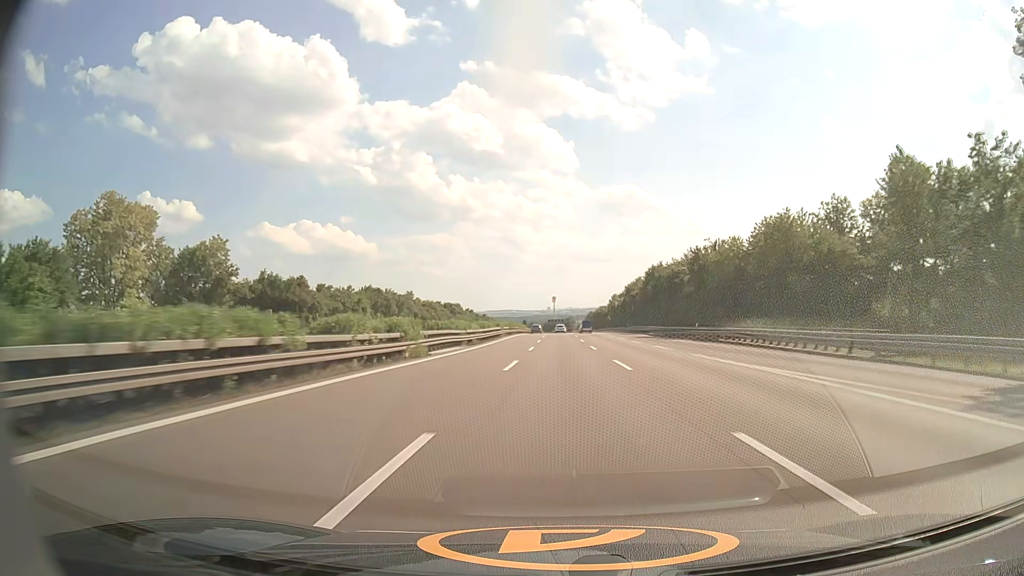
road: motorway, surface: asphalt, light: Day
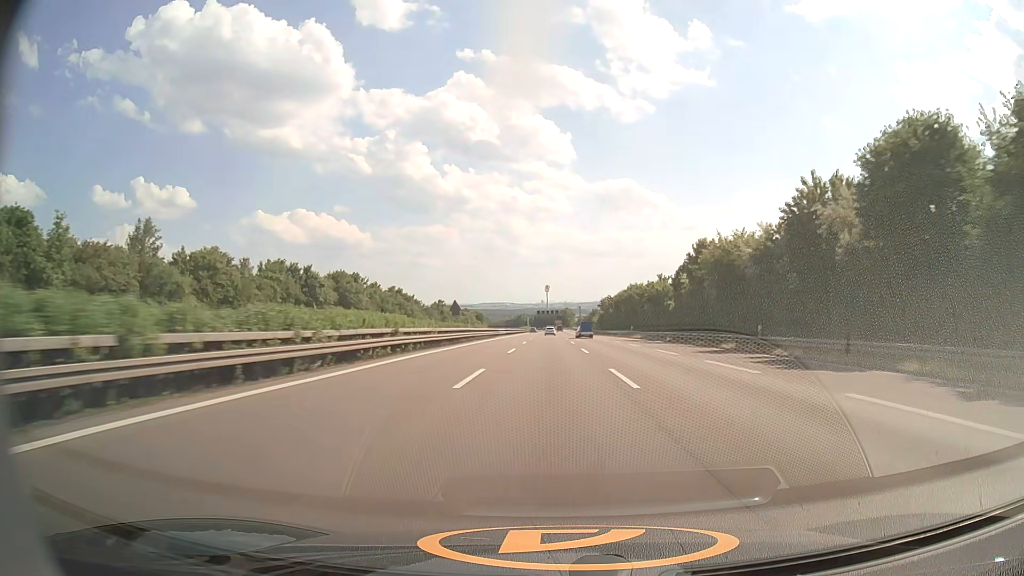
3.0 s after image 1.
(+1.3, +113.6) m; +1°
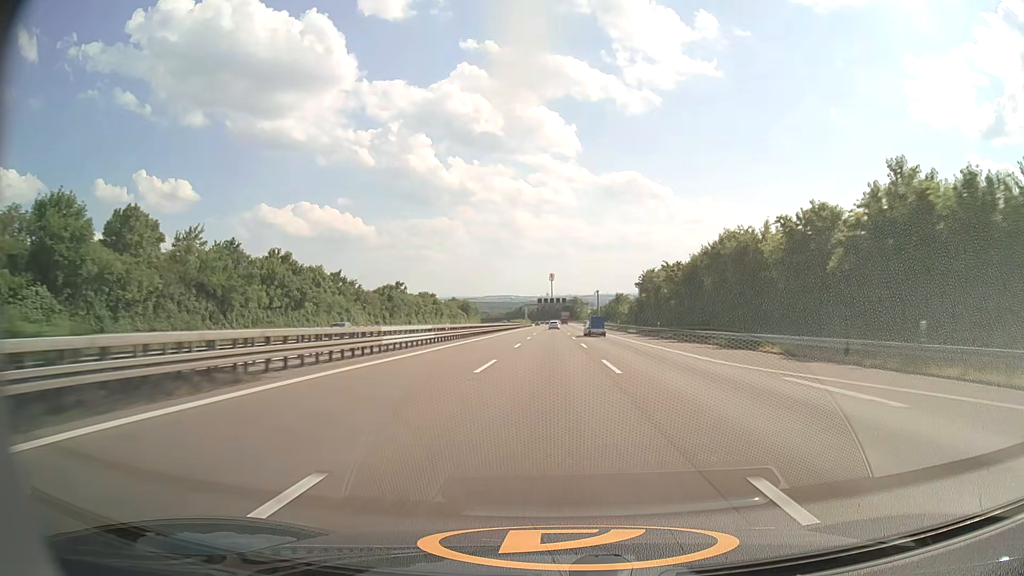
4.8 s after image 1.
(-0.2, +67.9) m; -1°
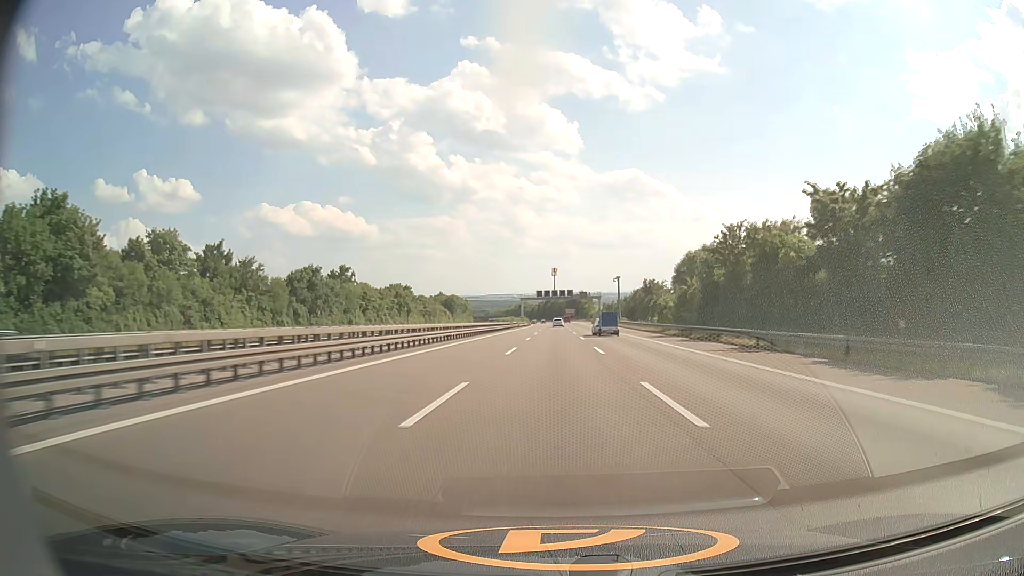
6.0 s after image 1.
(0.0, +45.0) m; 0°
(0, +10) (0, +20) (0, +30) (0, +40) (0, +50) (0, +60) (0, +70) (0, +80) (0, +90) (0, +100) m
